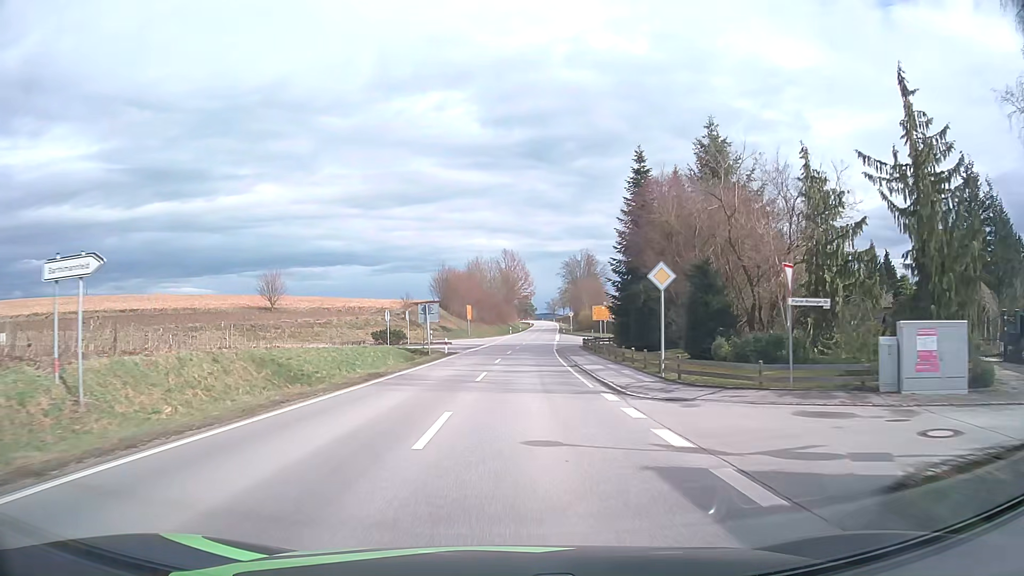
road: secondary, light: Day
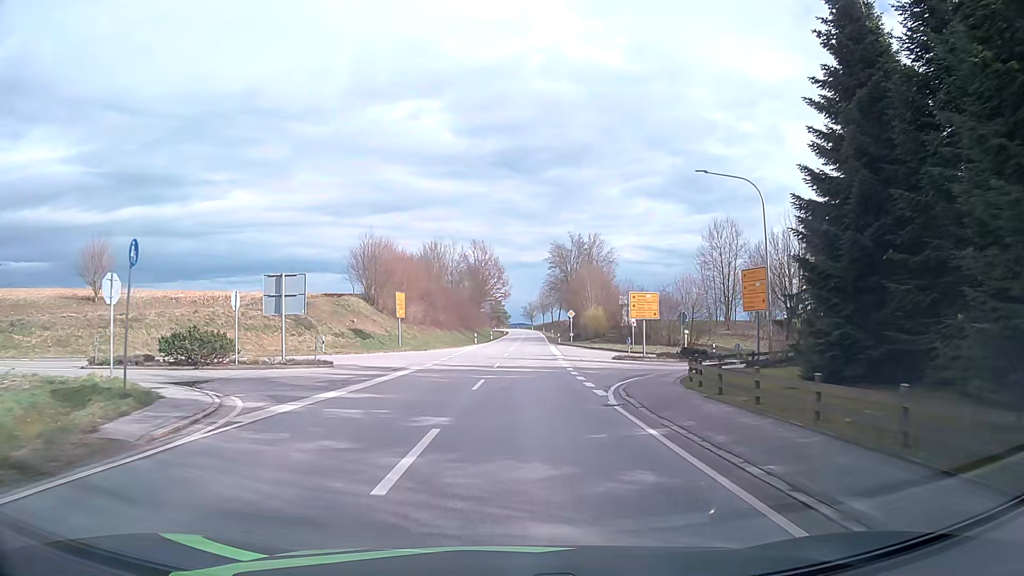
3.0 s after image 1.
(+0.9, +38.0) m; +2°
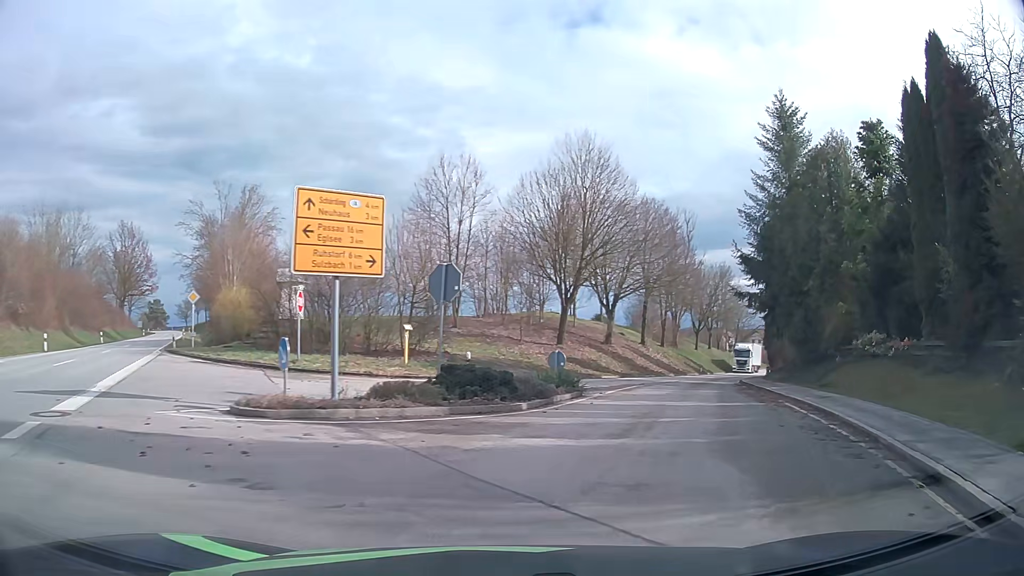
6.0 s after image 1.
(+4.4, +28.5) m; +28°
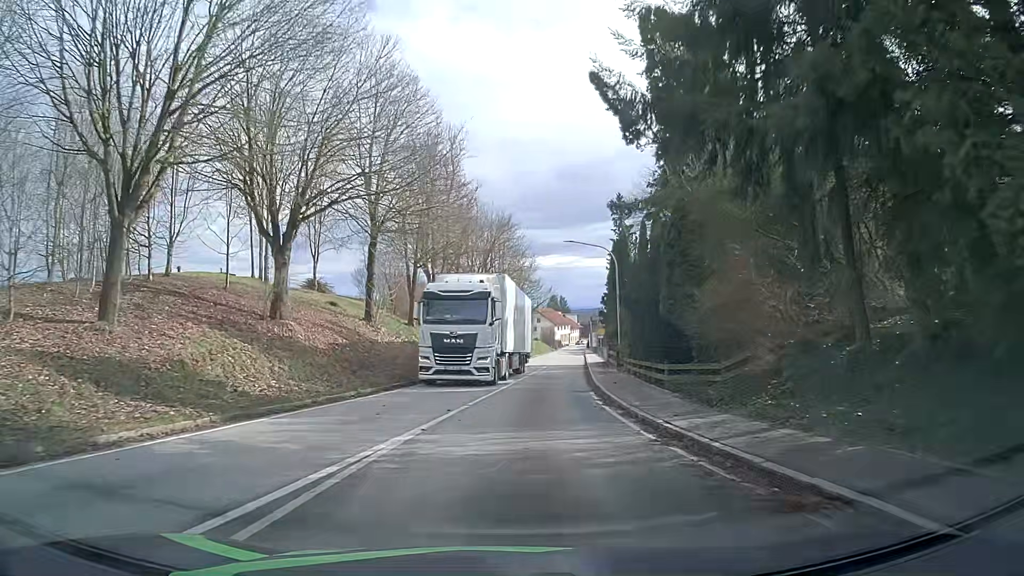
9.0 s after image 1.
(+7.4, +28.1) m; +21°
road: tertiary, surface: asphalt
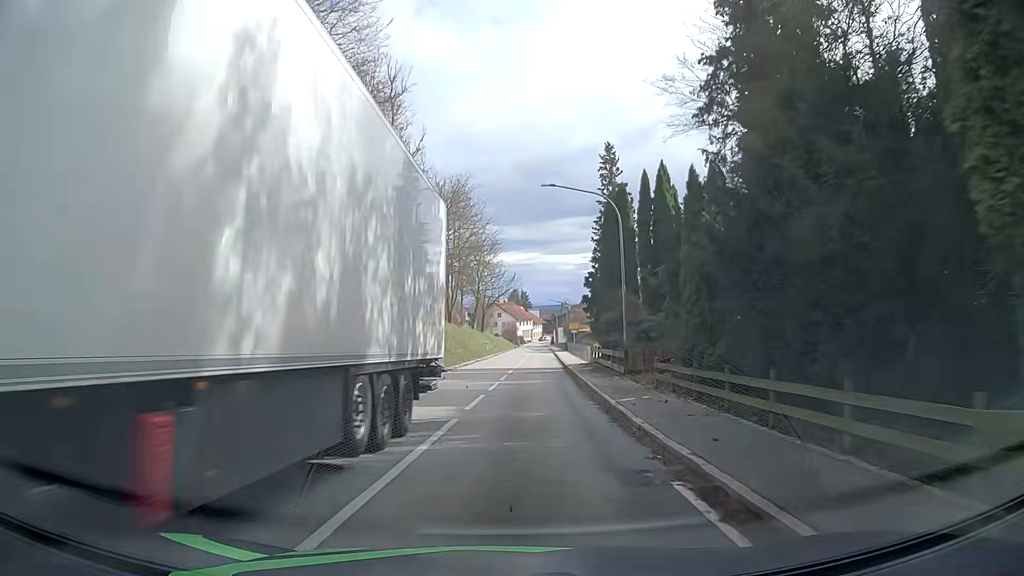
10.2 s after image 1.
(+0.3, +13.6) m; +3°
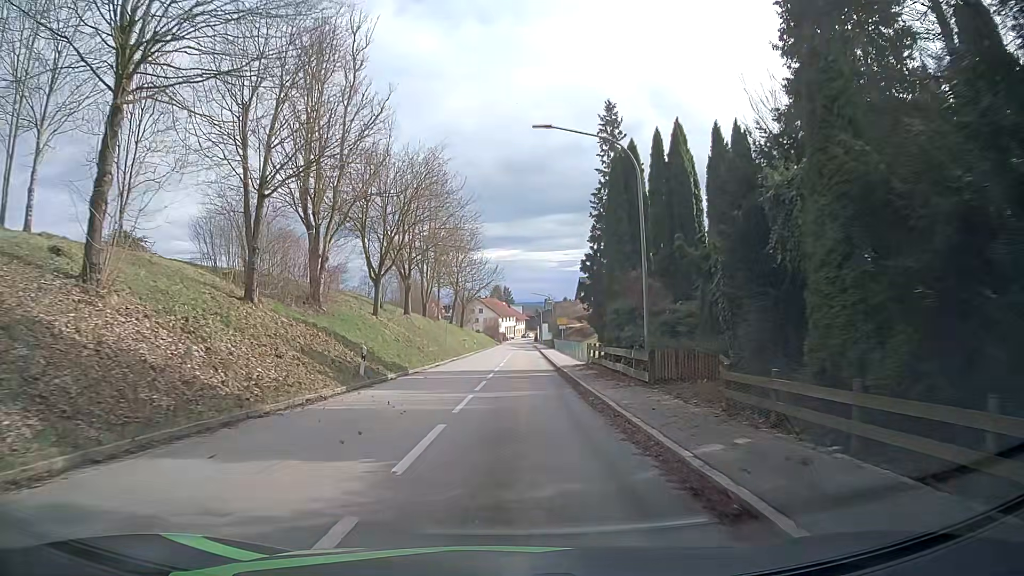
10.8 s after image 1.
(+0.1, +7.1) m; +1°
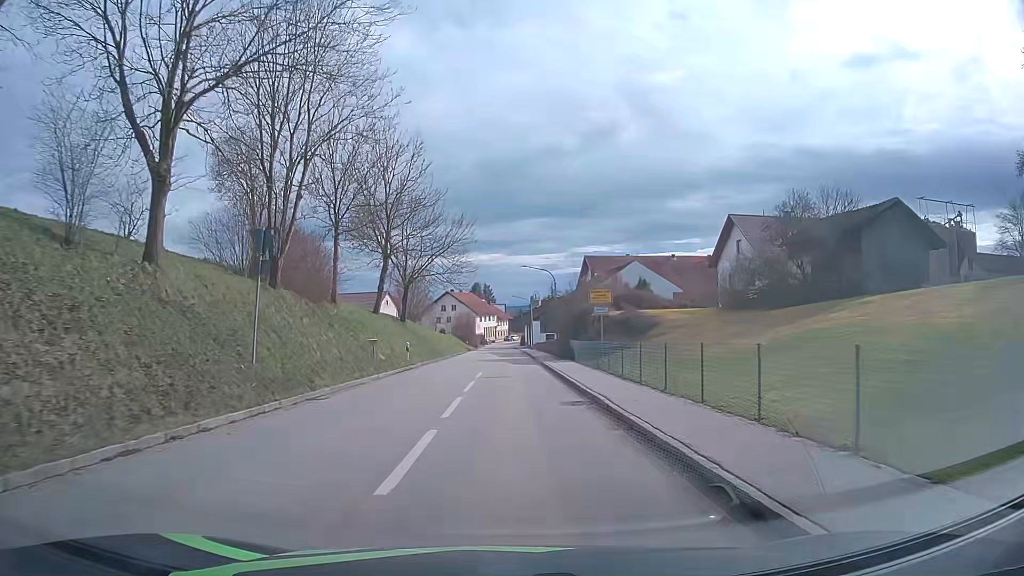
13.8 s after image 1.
(+1.2, +37.4) m; +2°
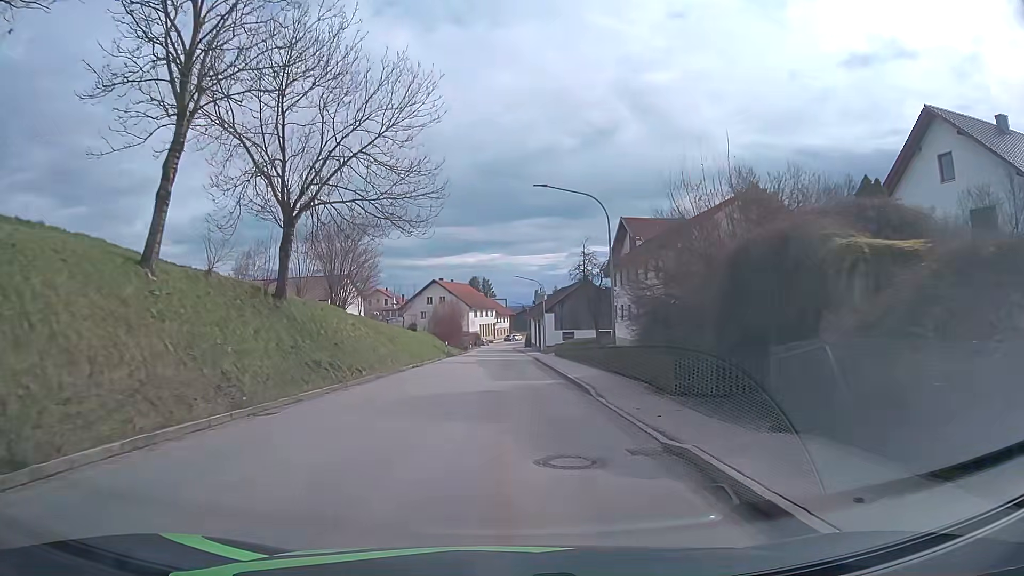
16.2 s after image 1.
(+0.2, +30.0) m; 0°
(0, +10) (0, +20) (0, +30) (0, +40) (0, +50) (0, +60) (0, +70) (0, +80) (0, +90) (-1, +100) m
